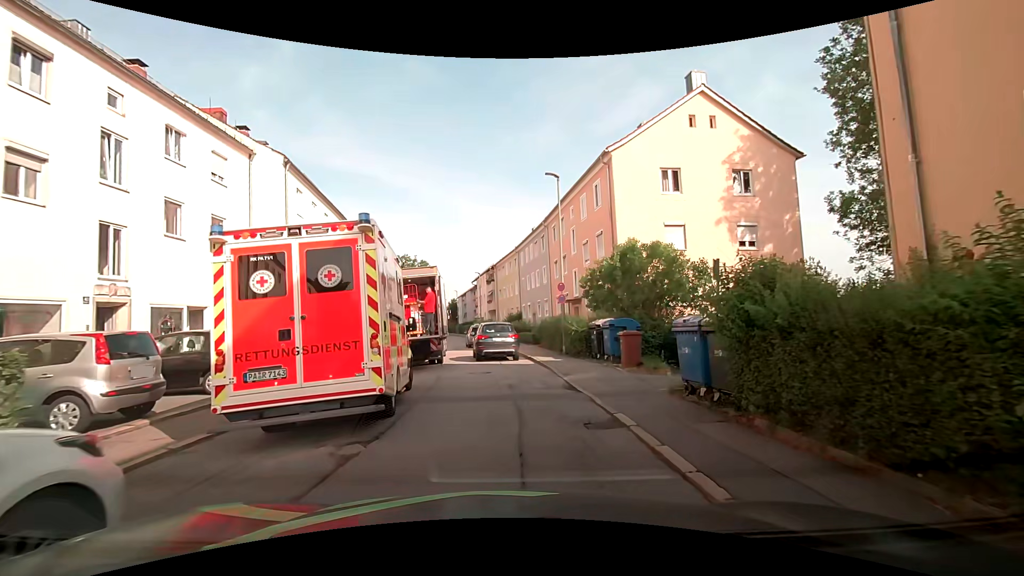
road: residential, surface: asphalt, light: Day
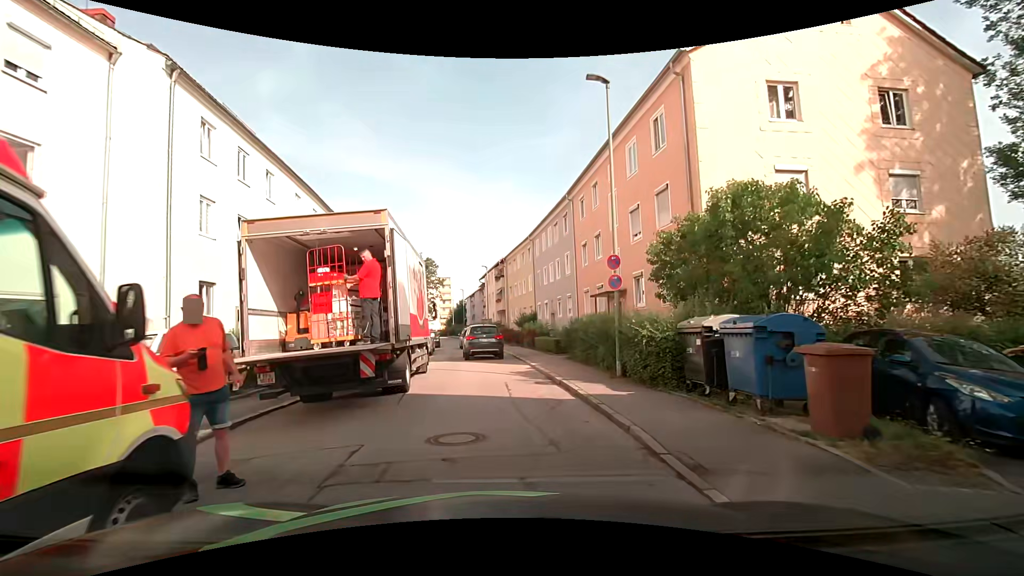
(+0.1, +8.9) m; 0°
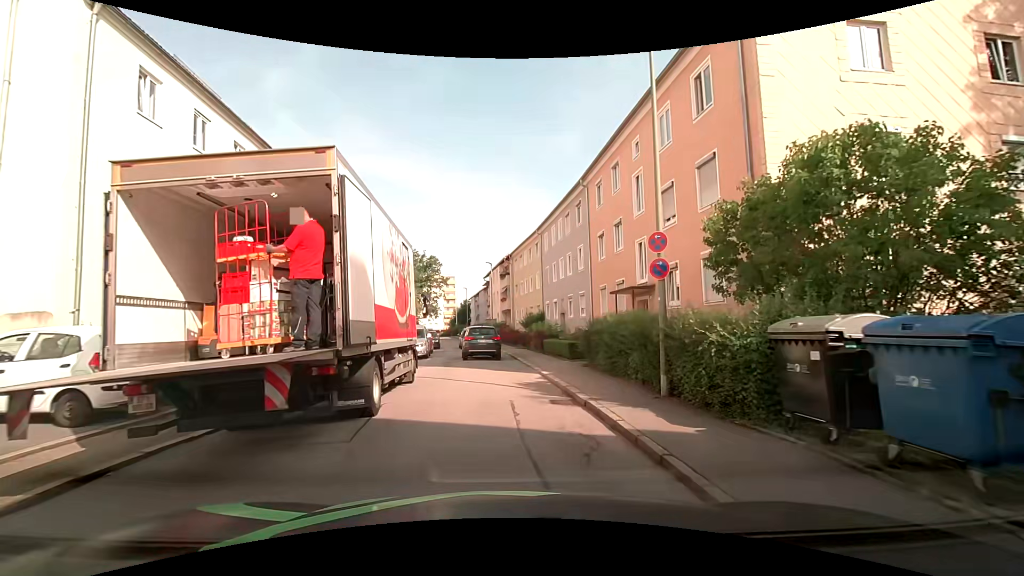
(0.0, +3.2) m; -1°
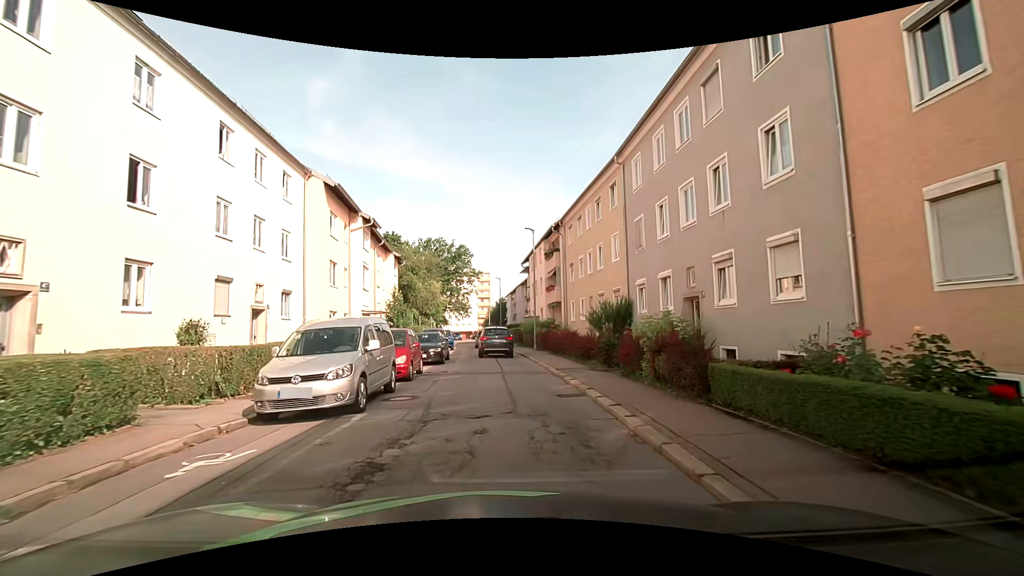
(-0.5, +17.5) m; -4°
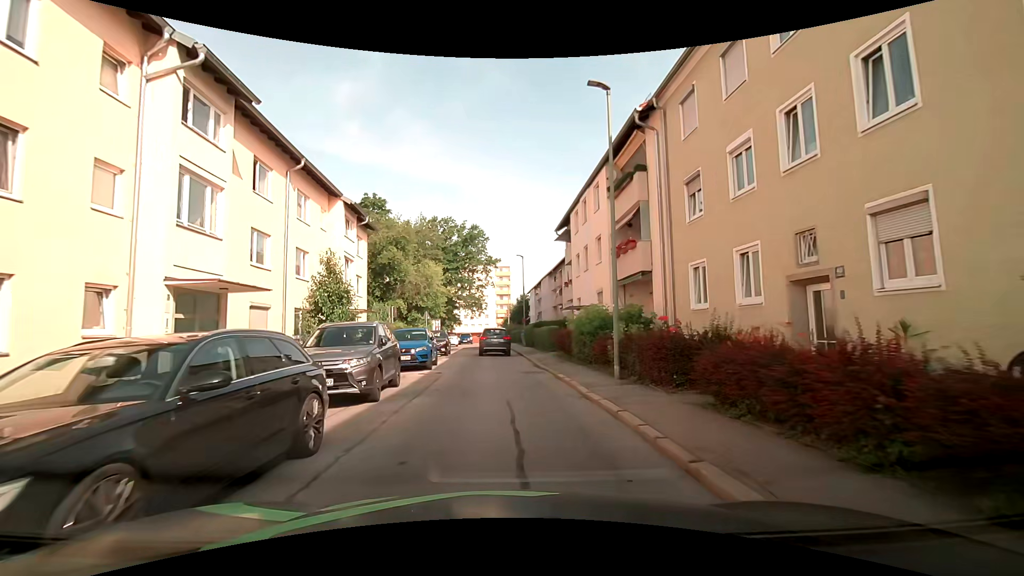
(-0.4, +19.5) m; -2°
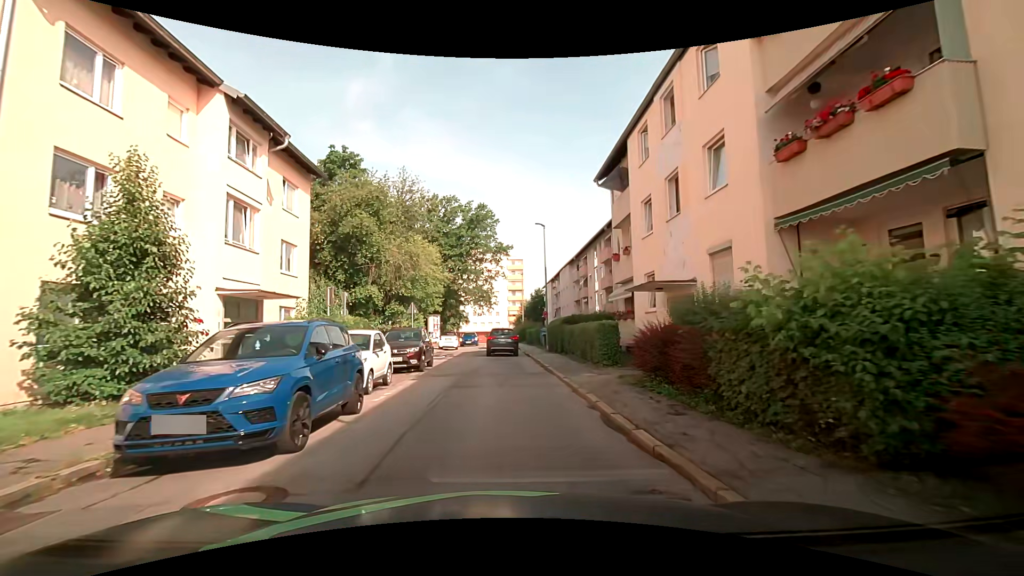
(-0.1, +12.6) m; 0°
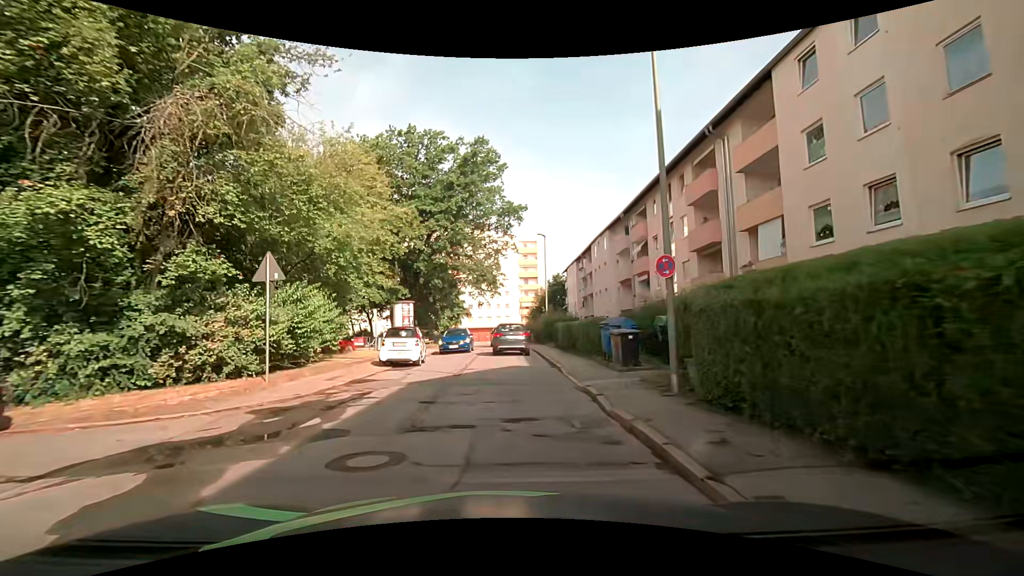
(-0.6, +22.0) m; -2°
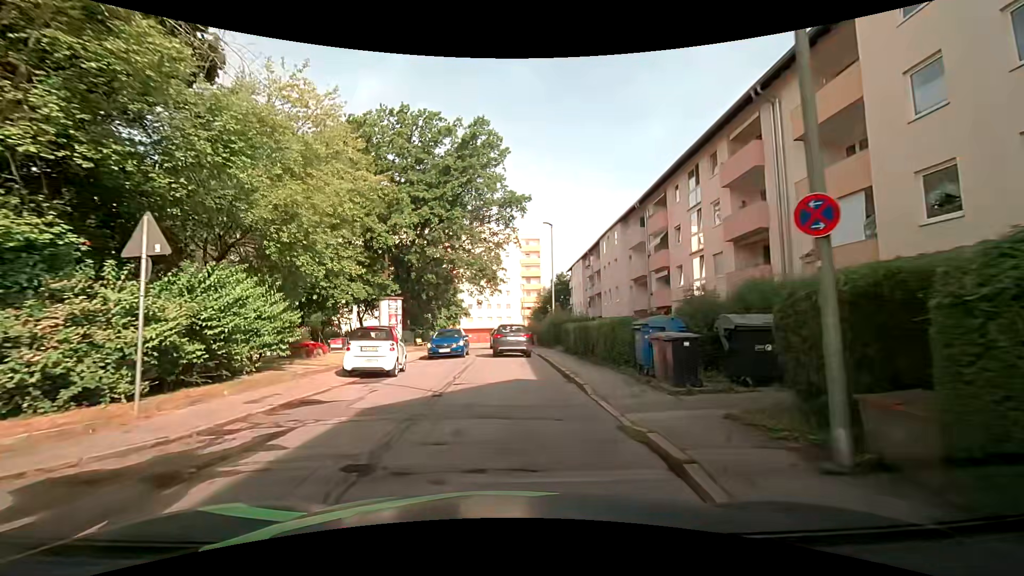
(0.0, +4.4) m; 0°
